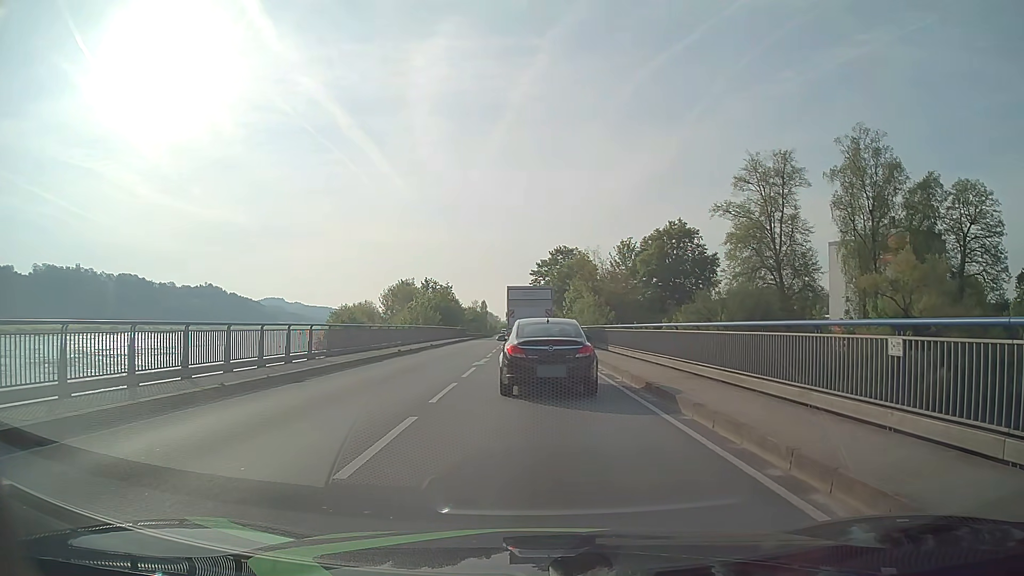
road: primary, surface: asphalt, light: Day
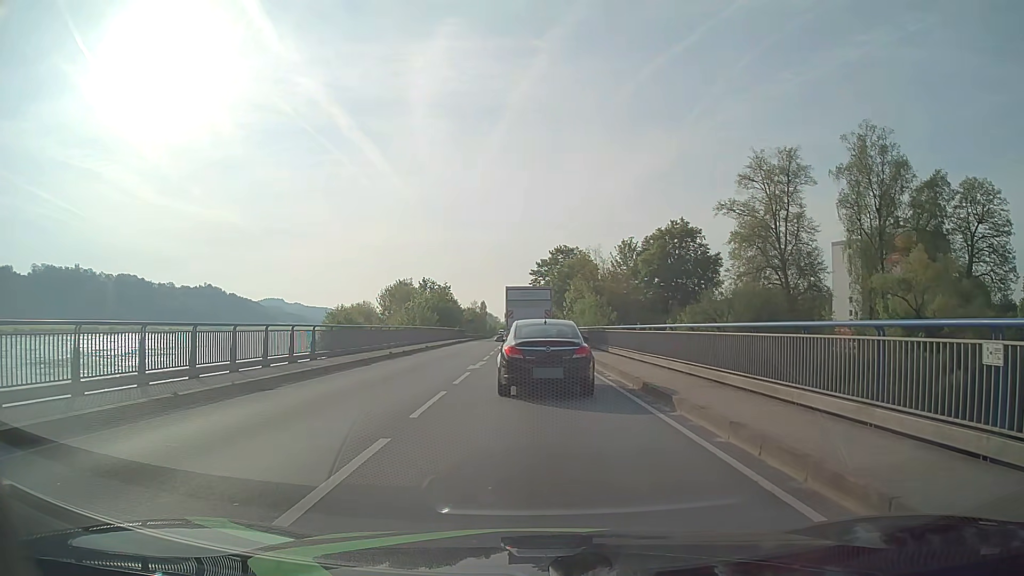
(0.0, +1.9) m; 0°
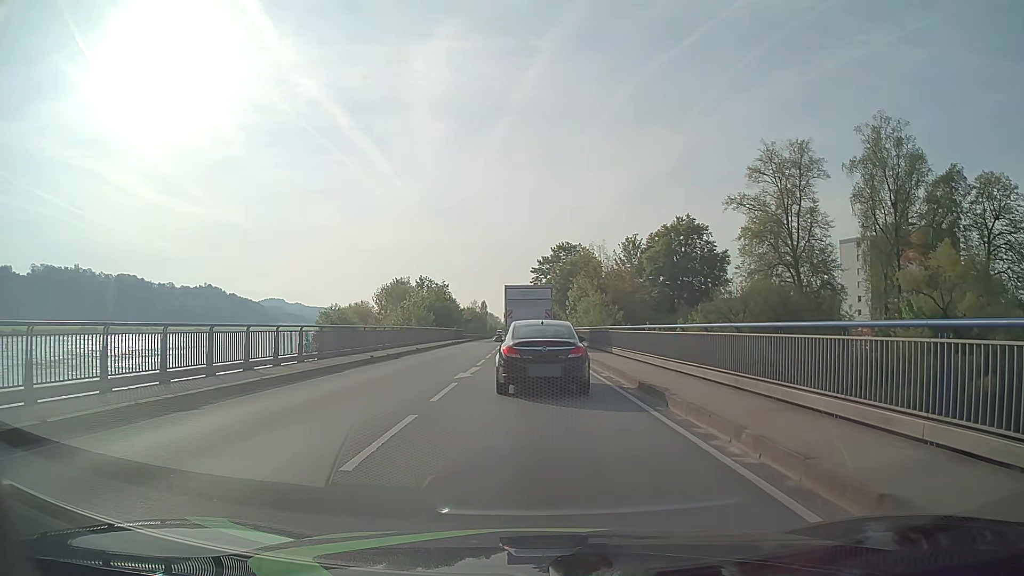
(0.0, +3.7) m; 0°
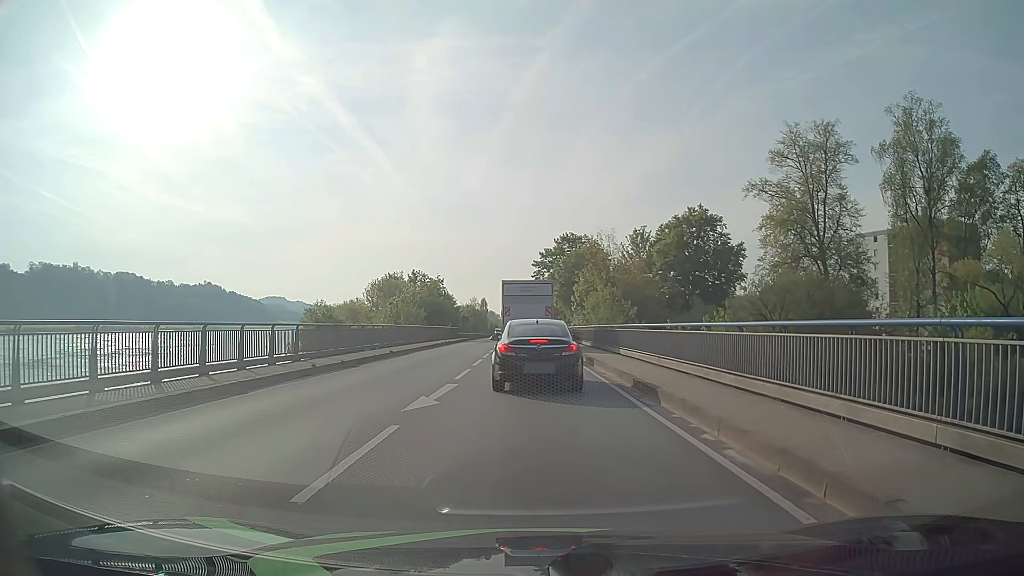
(0.0, +7.2) m; 0°
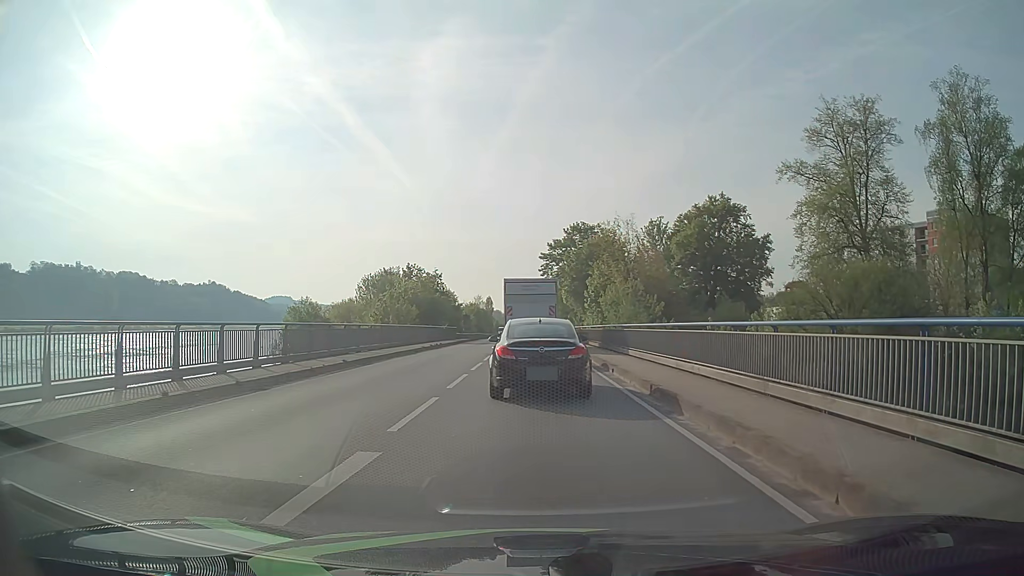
(0.0, +8.5) m; -1°
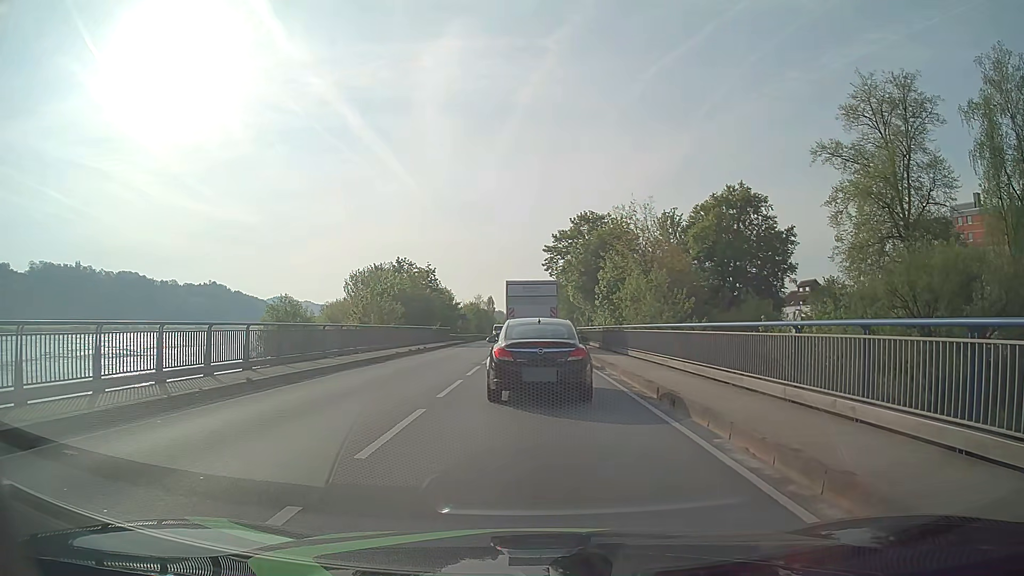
(0.0, +7.8) m; 0°
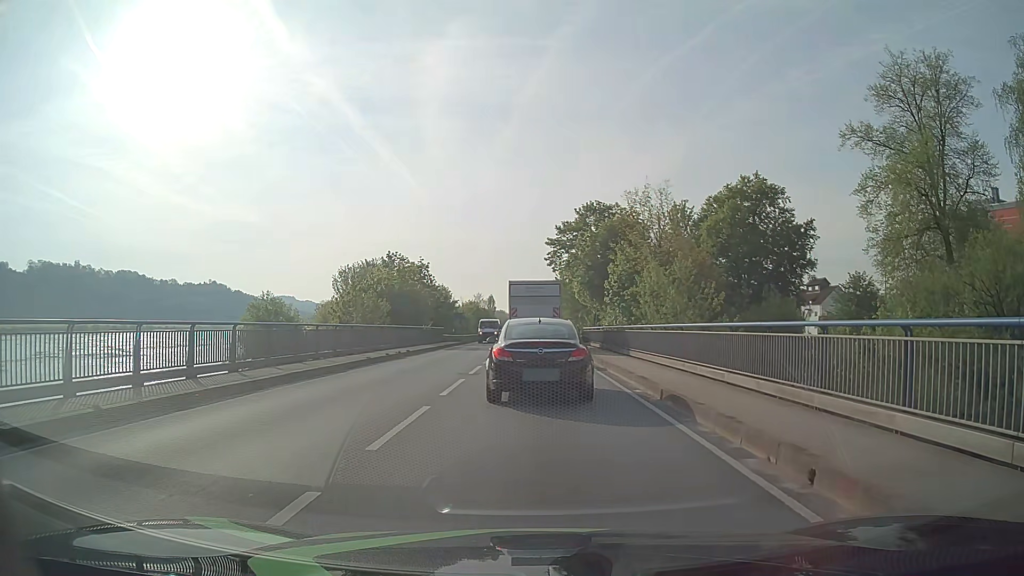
(0.0, +5.6) m; 0°
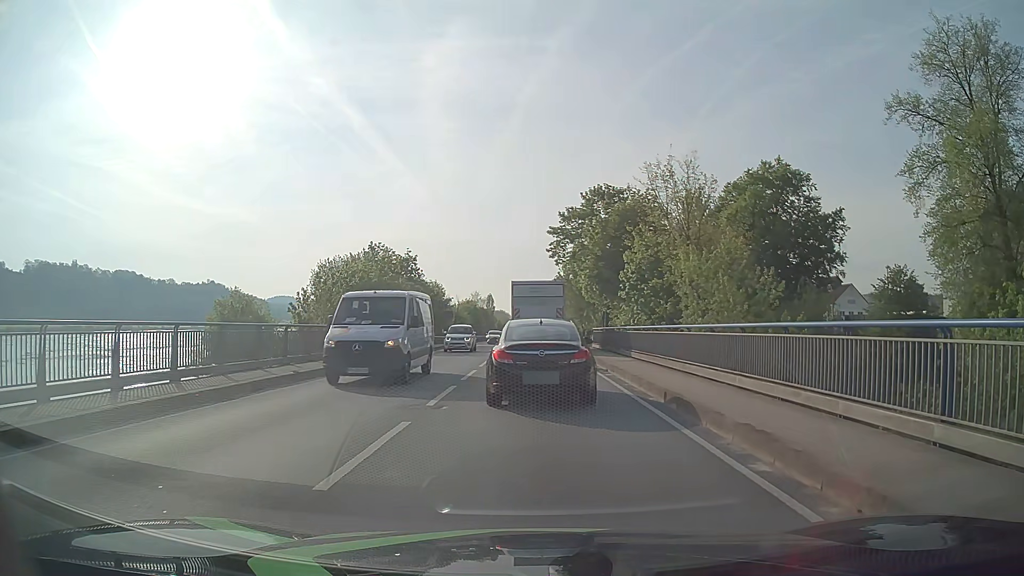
(0.0, +7.7) m; 0°
